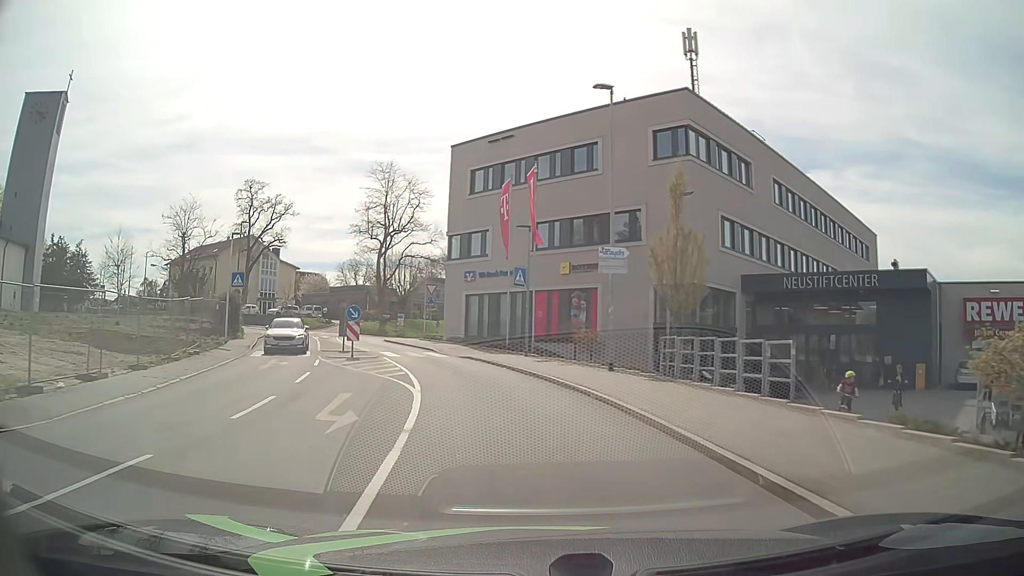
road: tertiary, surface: asphalt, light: Day
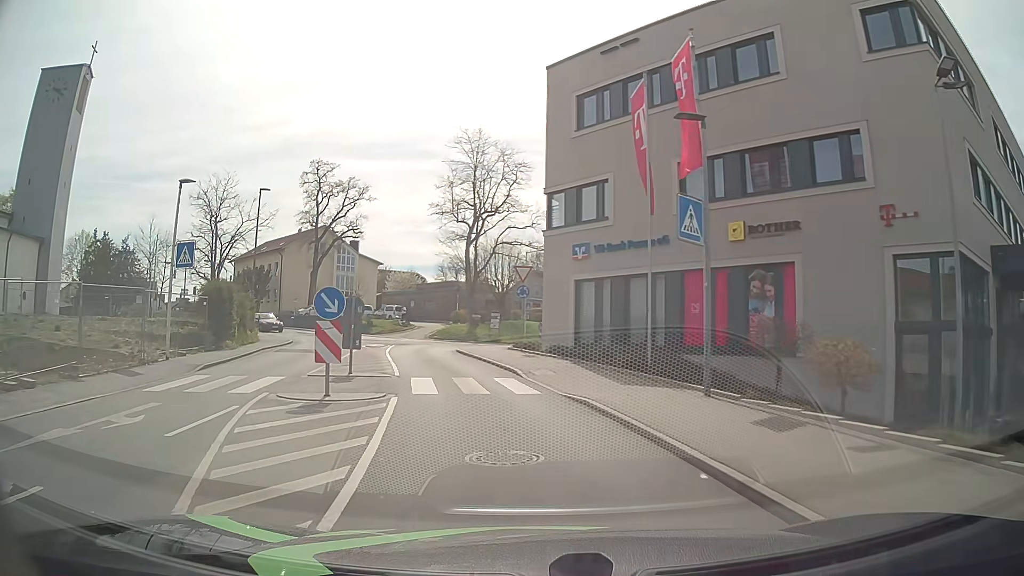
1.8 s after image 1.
(-1.1, +14.4) m; -10°
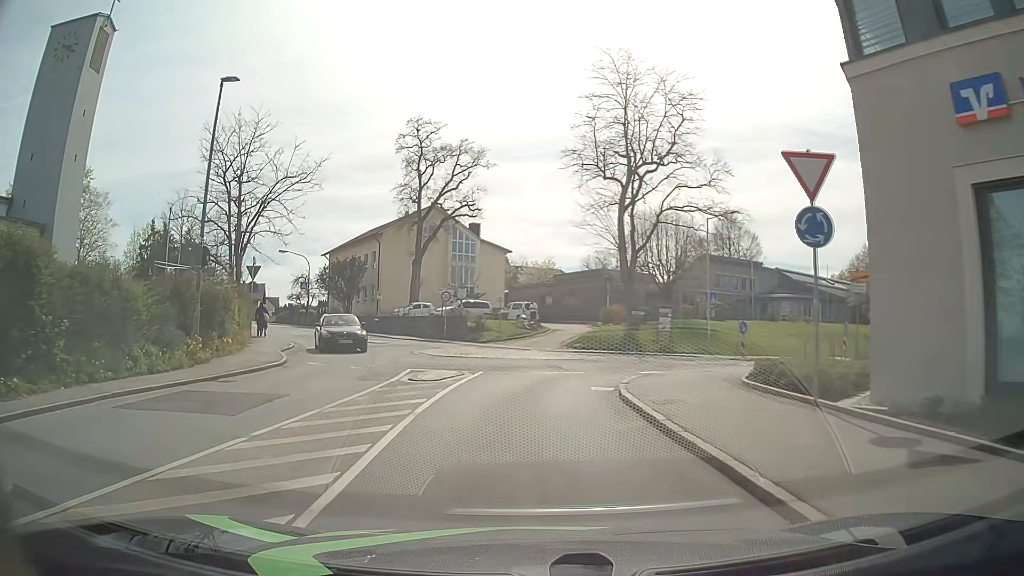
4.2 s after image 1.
(-2.1, +18.7) m; -14°
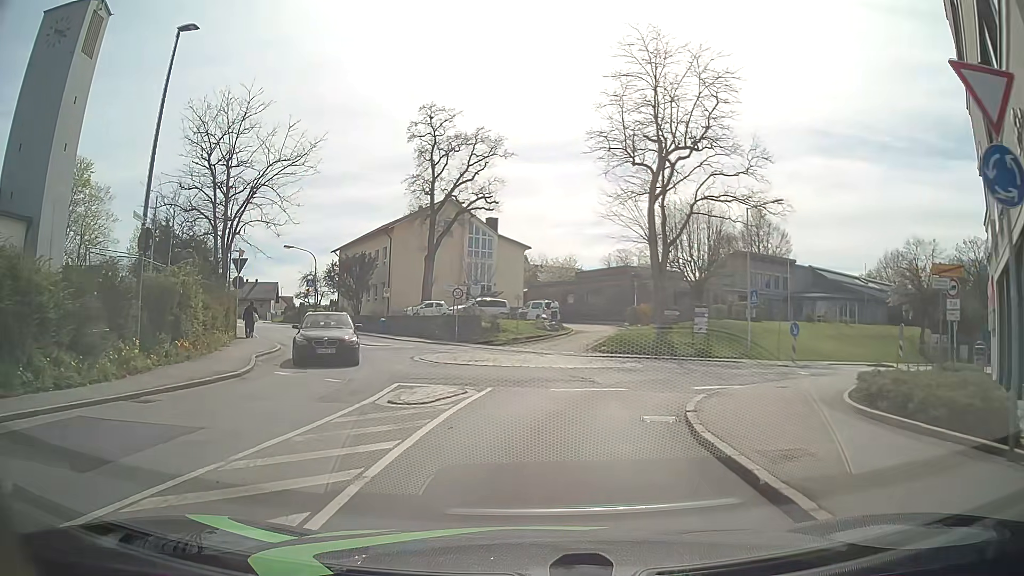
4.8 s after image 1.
(0.0, +3.9) m; 0°
